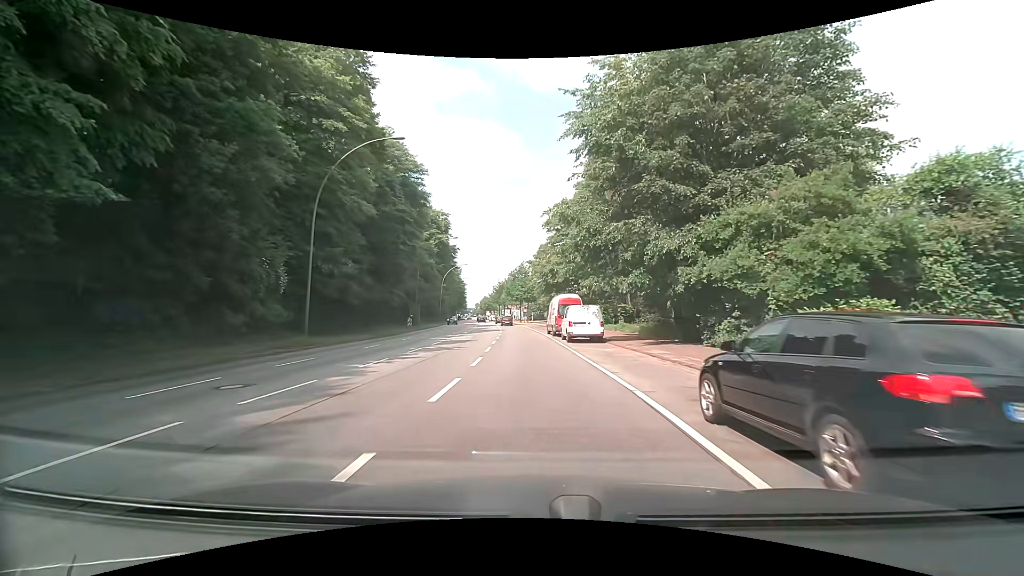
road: primary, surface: asphalt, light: Day
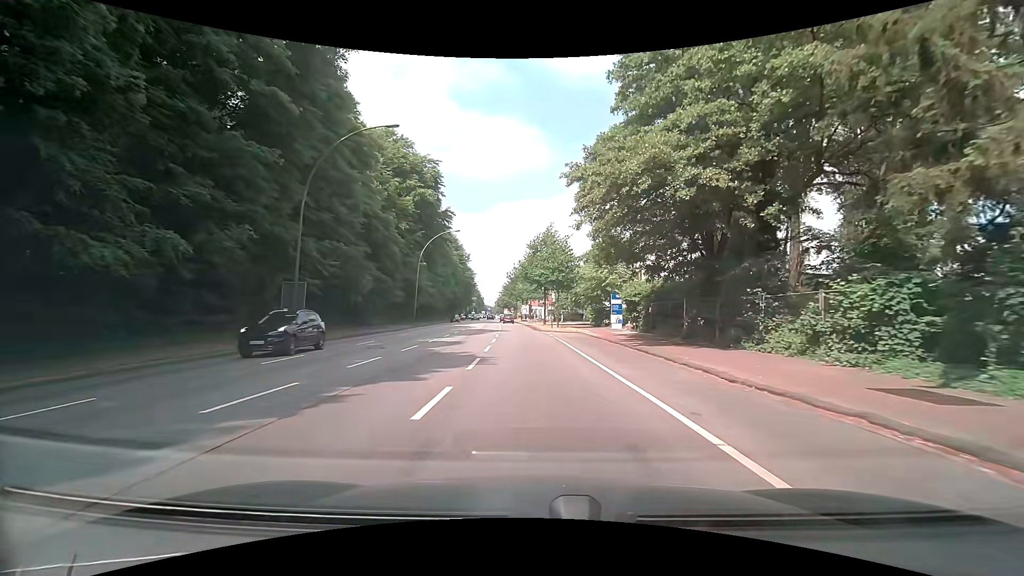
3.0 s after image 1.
(-1.2, +37.5) m; -3°
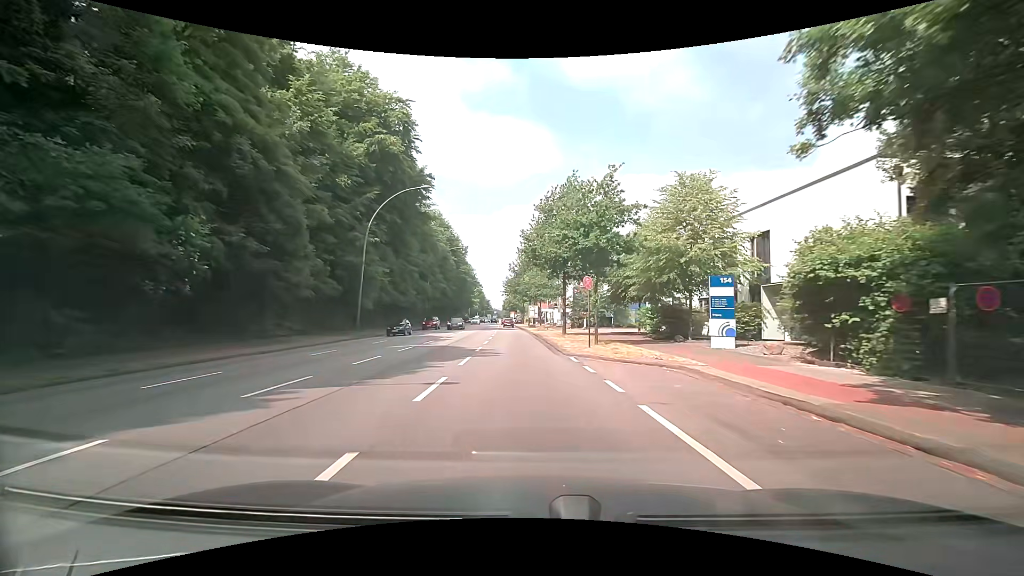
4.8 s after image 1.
(-0.1, +22.5) m; 0°
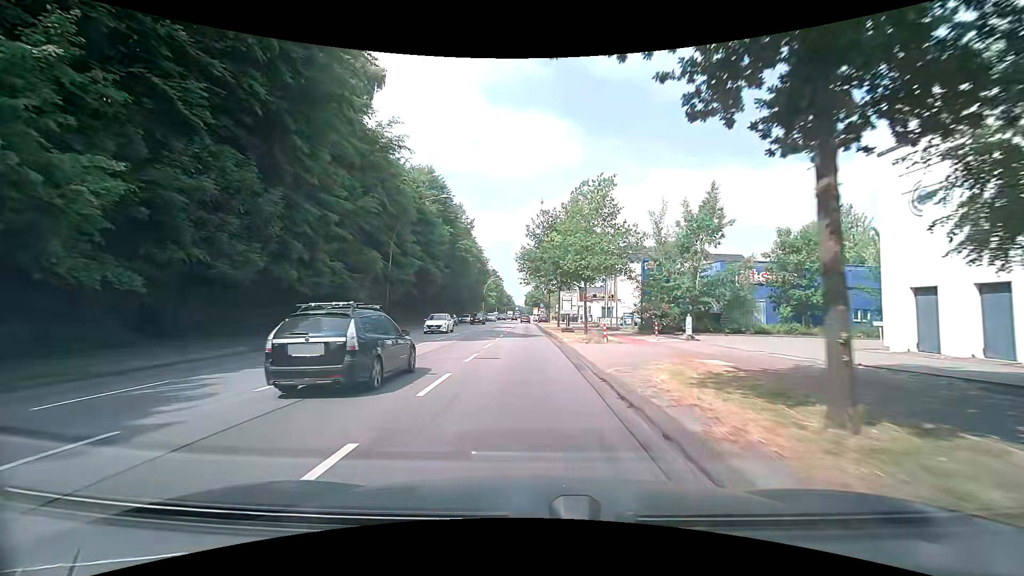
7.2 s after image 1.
(-1.1, +29.9) m; -4°
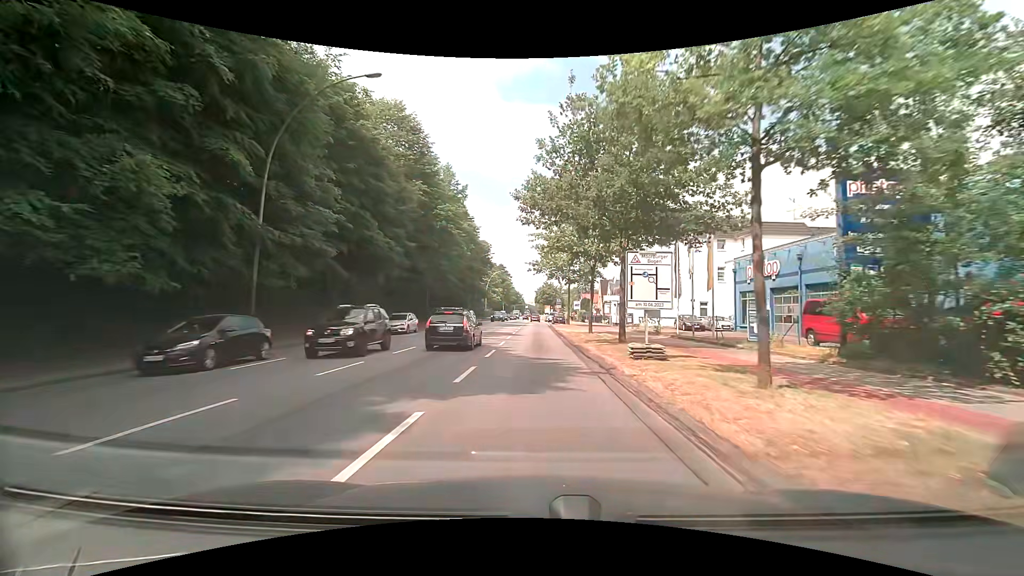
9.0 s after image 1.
(0.0, +22.4) m; 0°
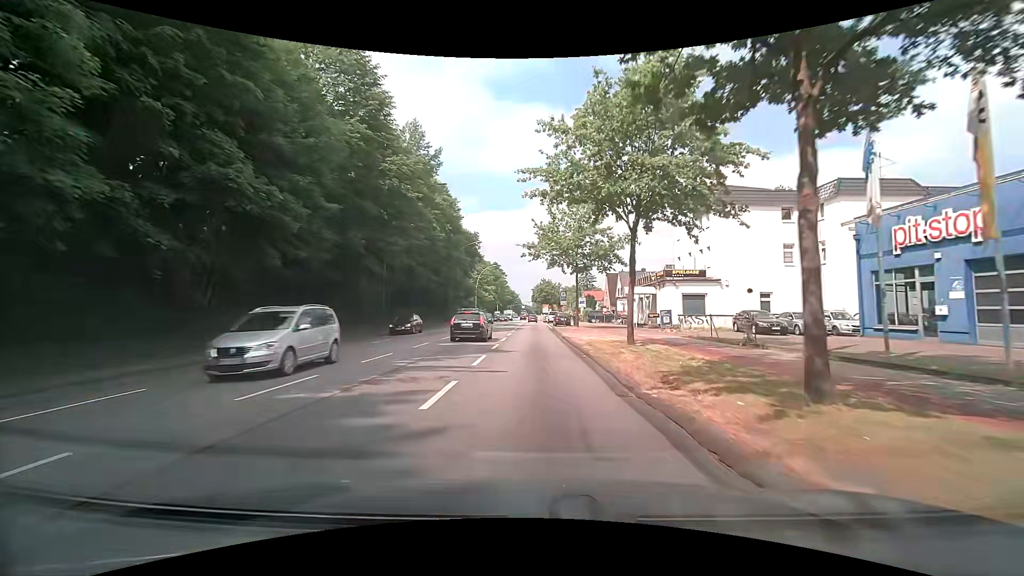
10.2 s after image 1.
(0.0, +15.0) m; 0°
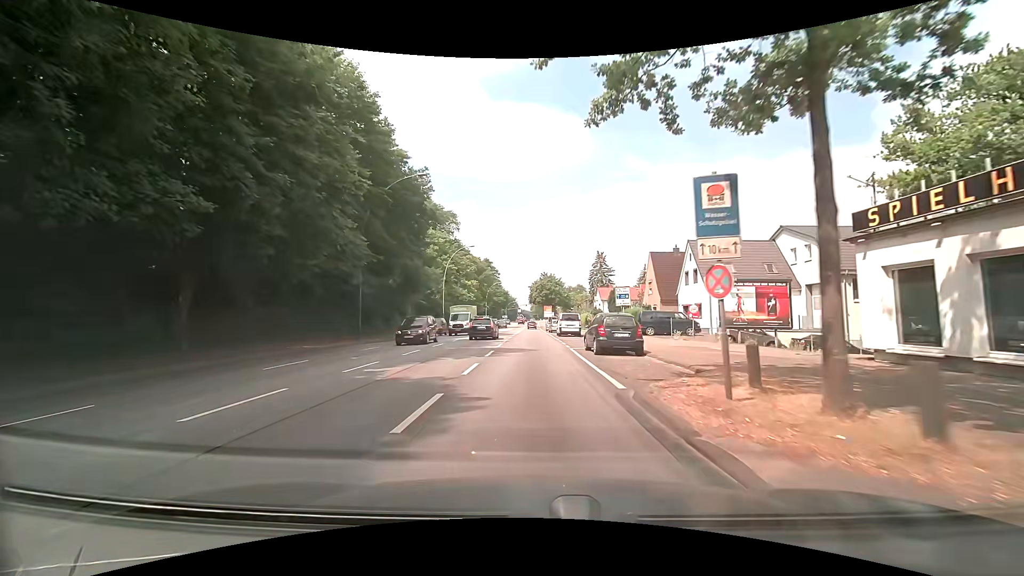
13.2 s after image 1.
(+0.1, +37.3) m; 0°
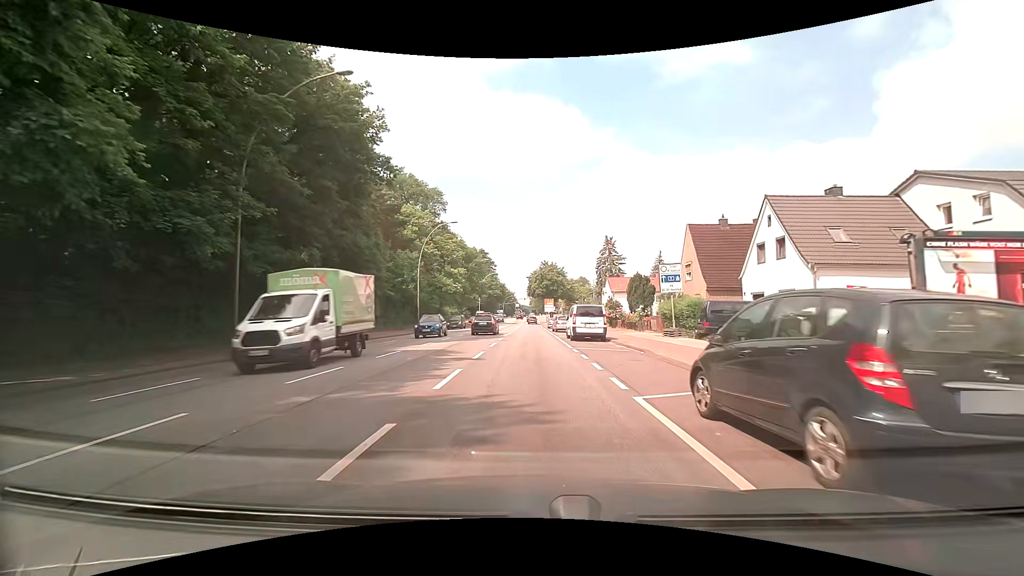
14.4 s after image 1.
(0.0, +14.8) m; 0°
